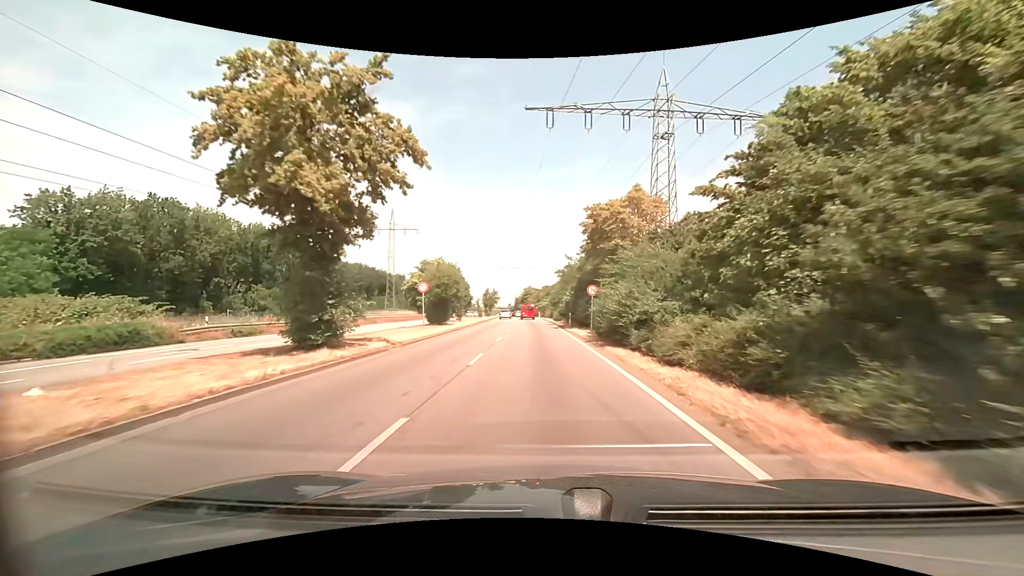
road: primary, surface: asphalt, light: Day
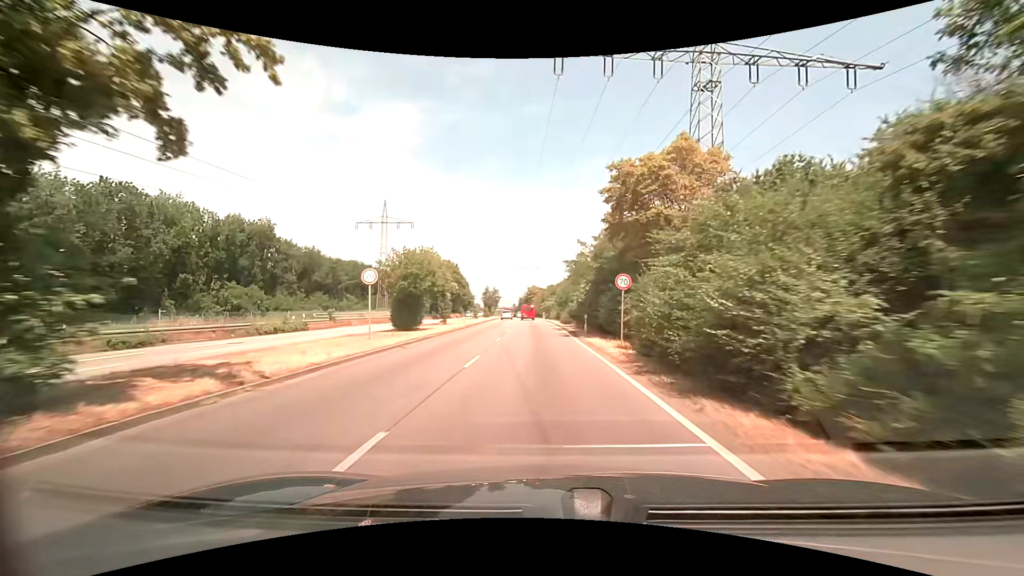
(0.0, +9.8) m; -1°
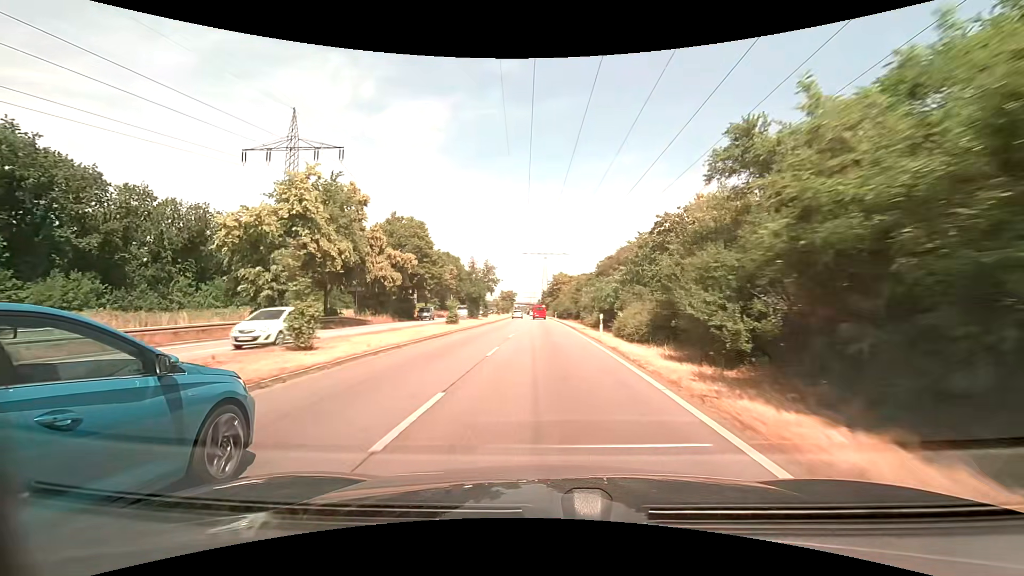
(-1.4, +52.5) m; -3°
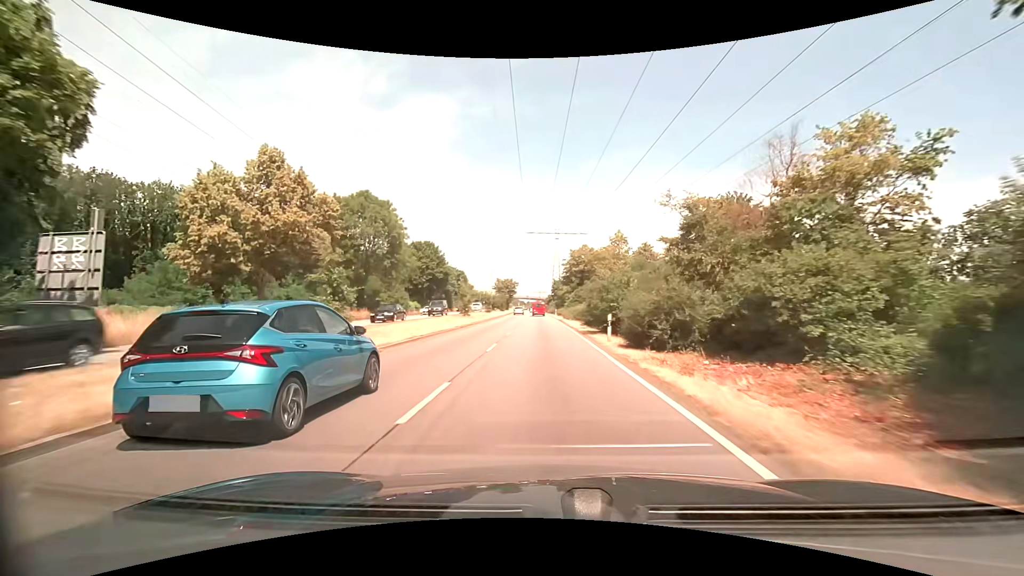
(-0.5, +53.8) m; -1°
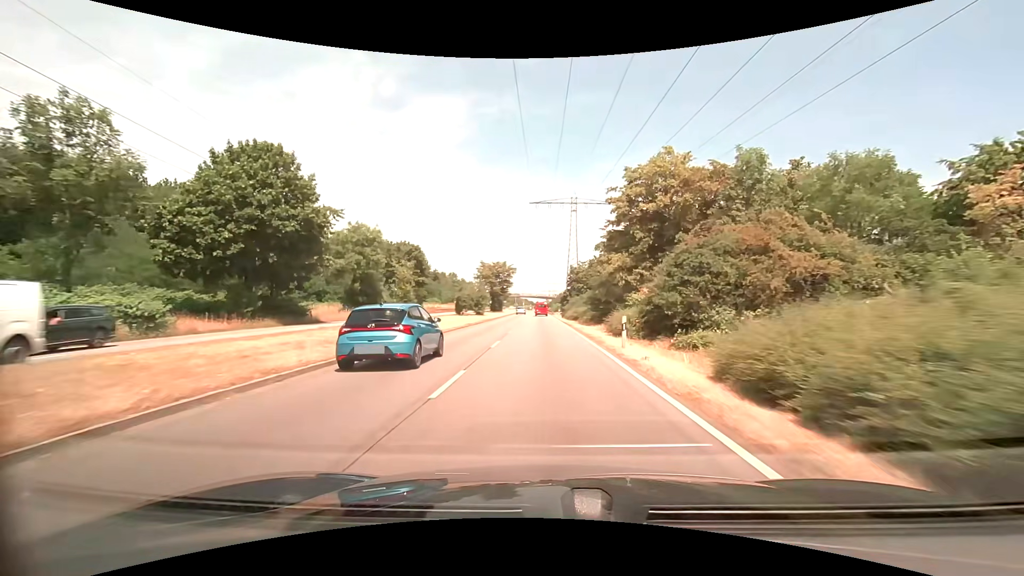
(-0.7, +53.3) m; -1°
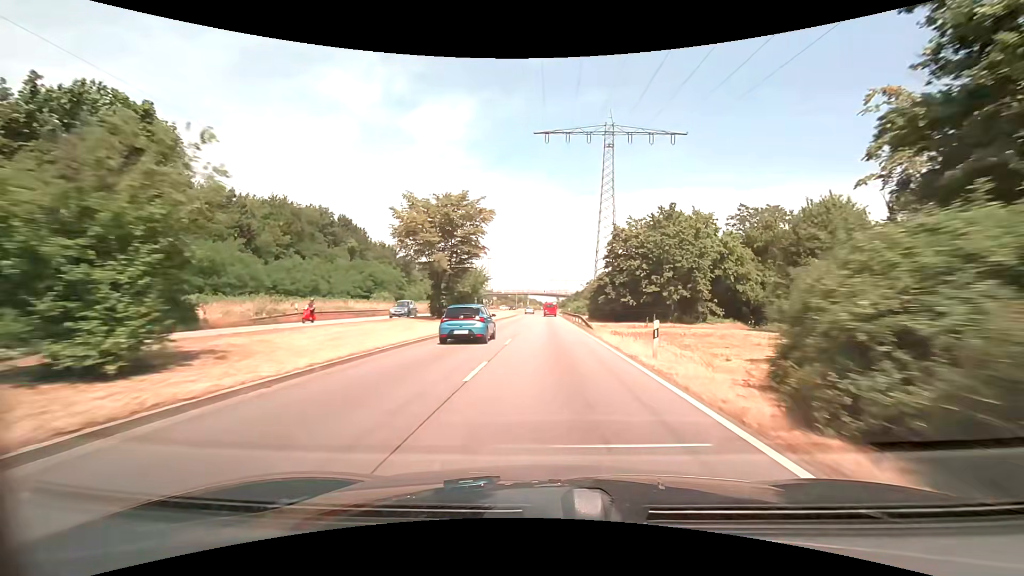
(-0.6, +53.0) m; -1°
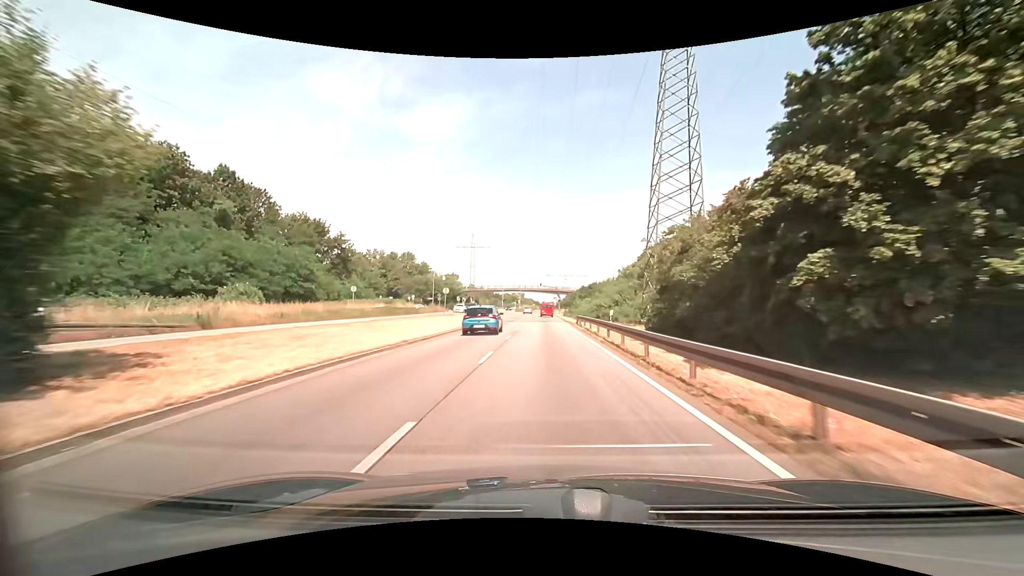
(+0.3, +42.3) m; 0°
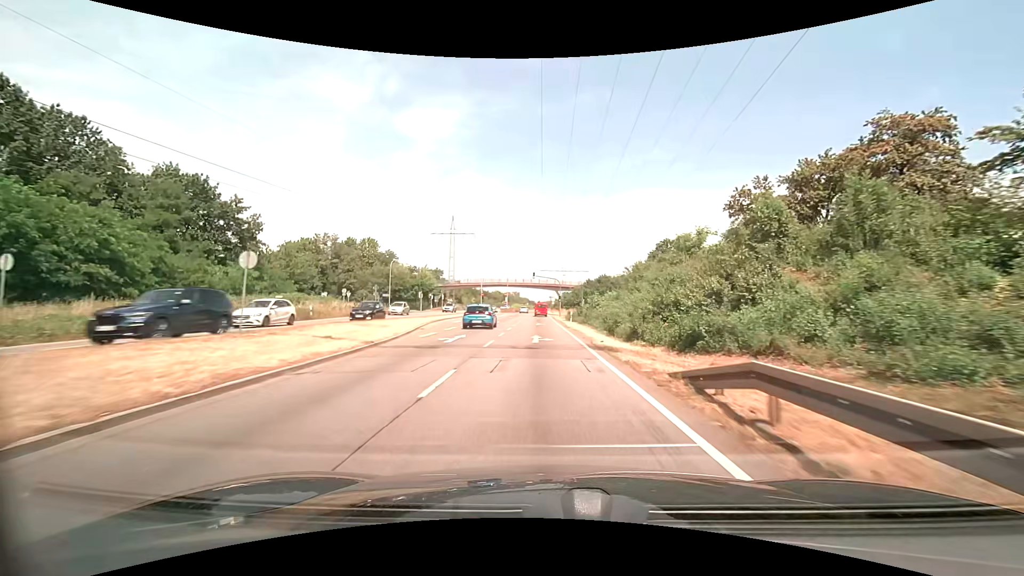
(+0.2, +31.6) m; +1°
(0, +10) (0, +20) (0, +30) (0, +40) (0, +50) (0, +60) (0, +70) (-1, +80) (-1, +90) (-1, +100) m
